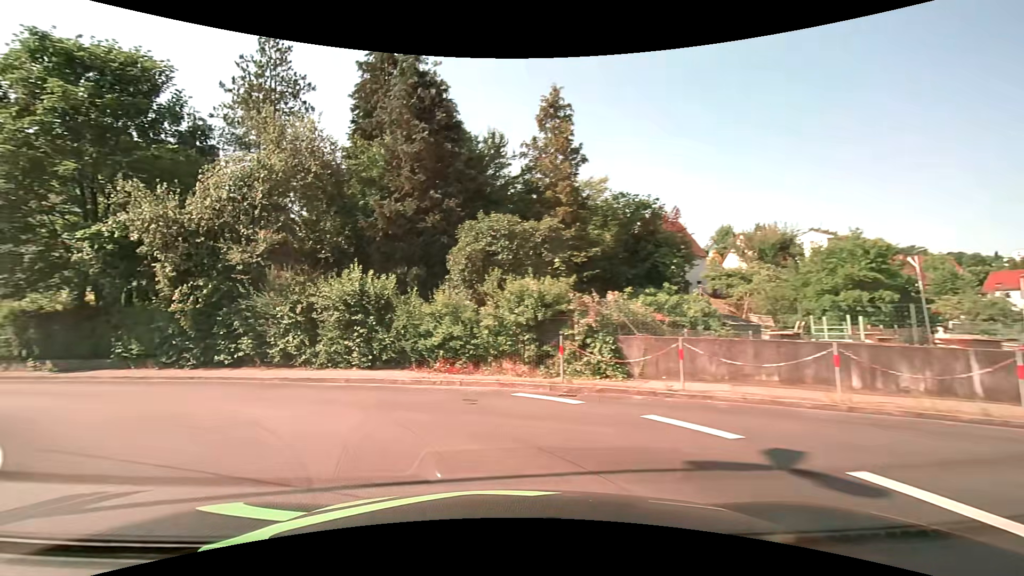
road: tertiary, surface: asphalt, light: Day
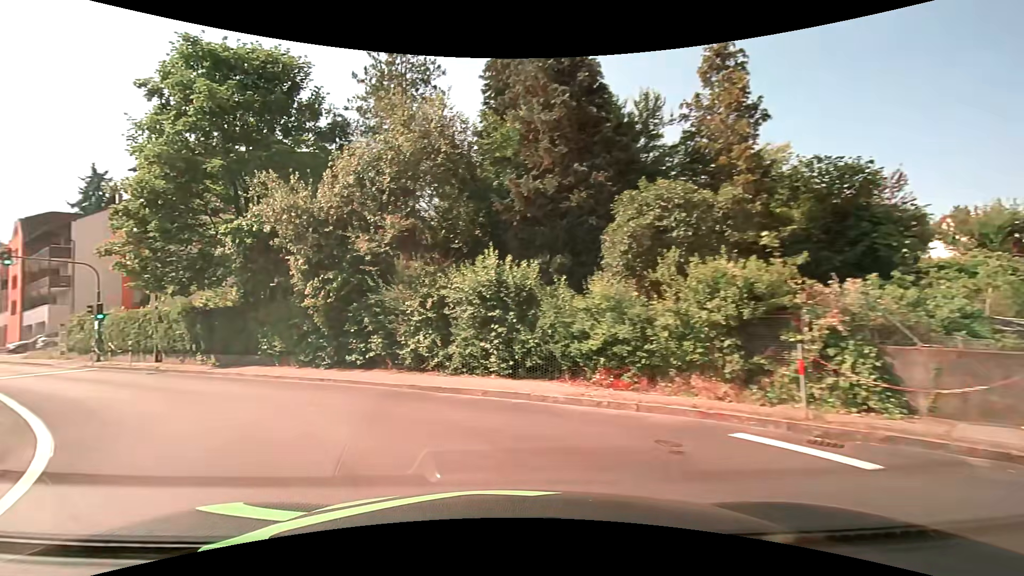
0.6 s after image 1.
(-0.4, +3.2) m; -15°
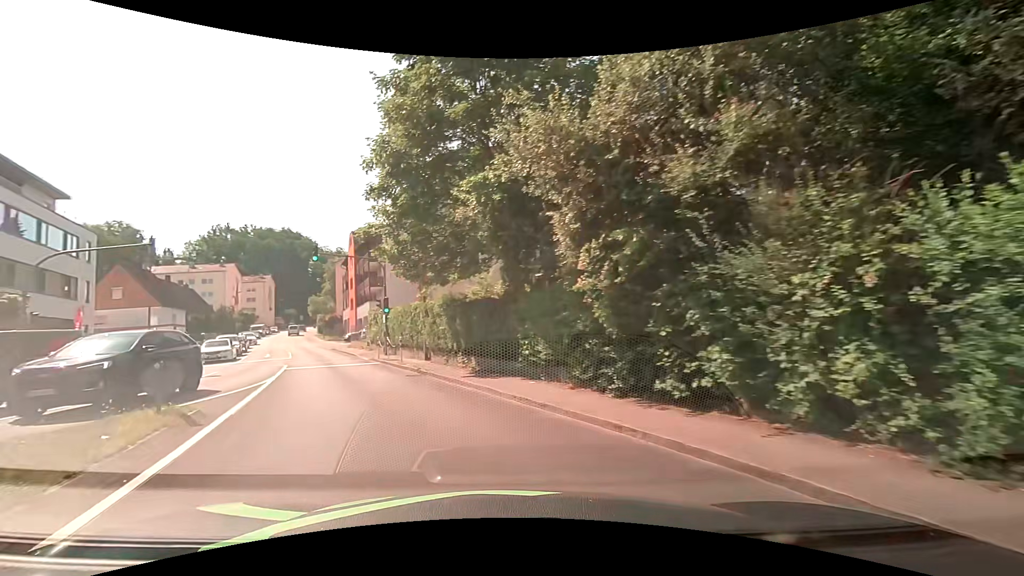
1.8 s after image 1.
(-1.8, +6.8) m; -29°
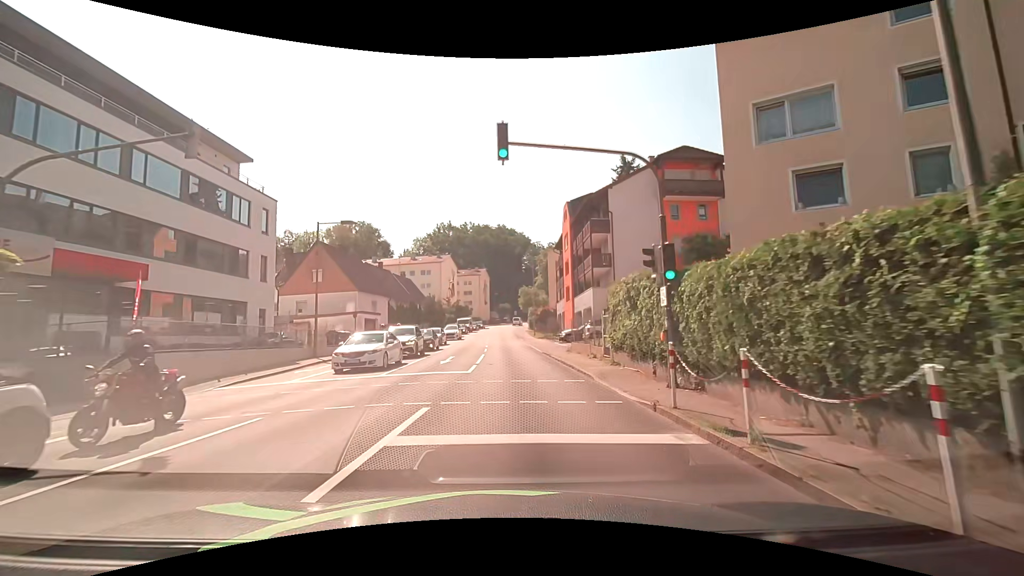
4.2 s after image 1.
(-4.9, +16.4) m; -23°
(0, +10) (0, +20) (0, +30) (-1, +40) (-1, +50) (-1, +60) (-1, +70) (-1, +80) (-1, +90) (0, +100) m
